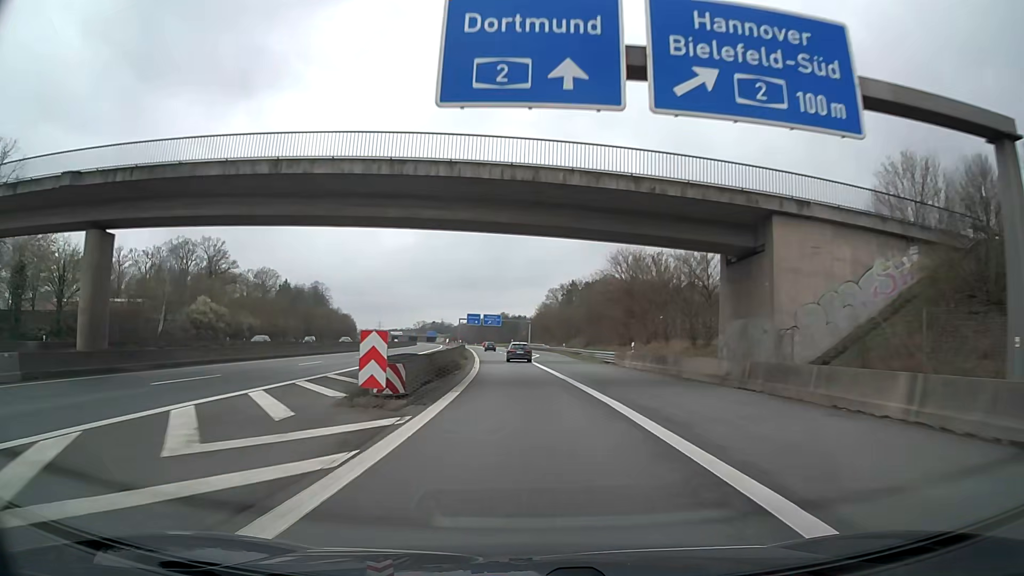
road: motorway_link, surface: asphalt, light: Day
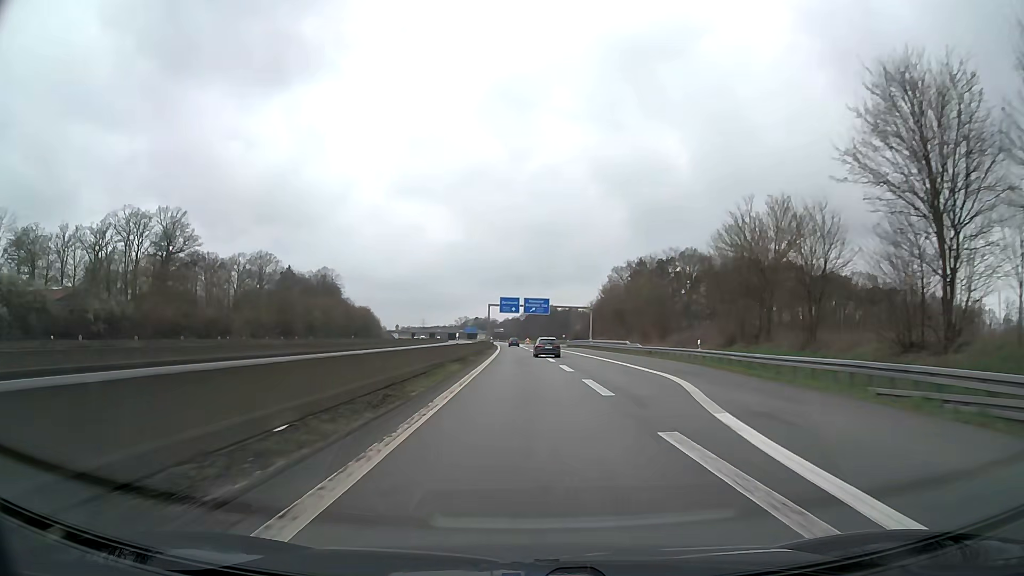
(-1.9, +53.1) m; -4°
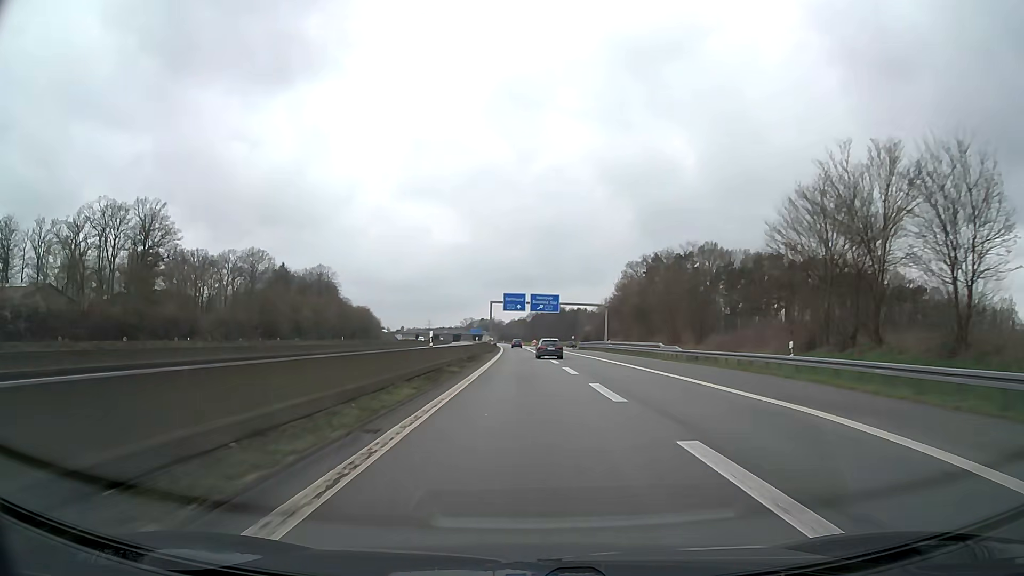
(-0.1, +13.4) m; -1°
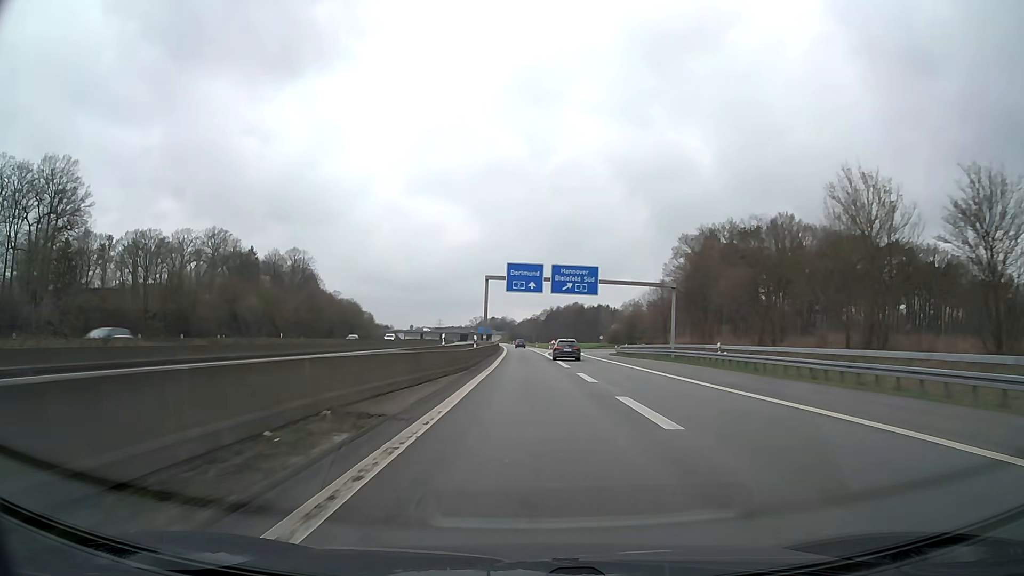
(-0.4, +40.6) m; -1°
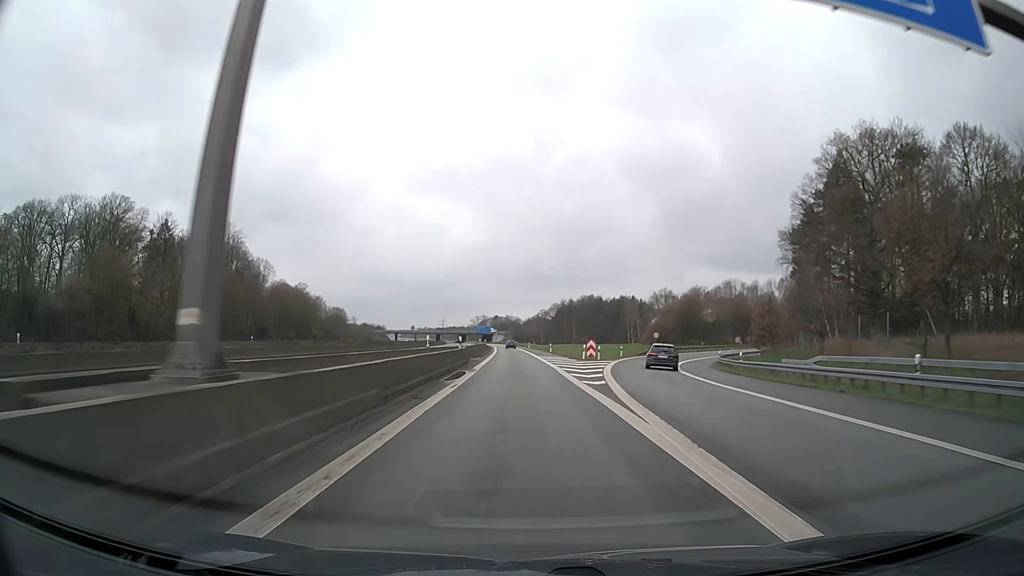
(0.0, +56.1) m; 0°
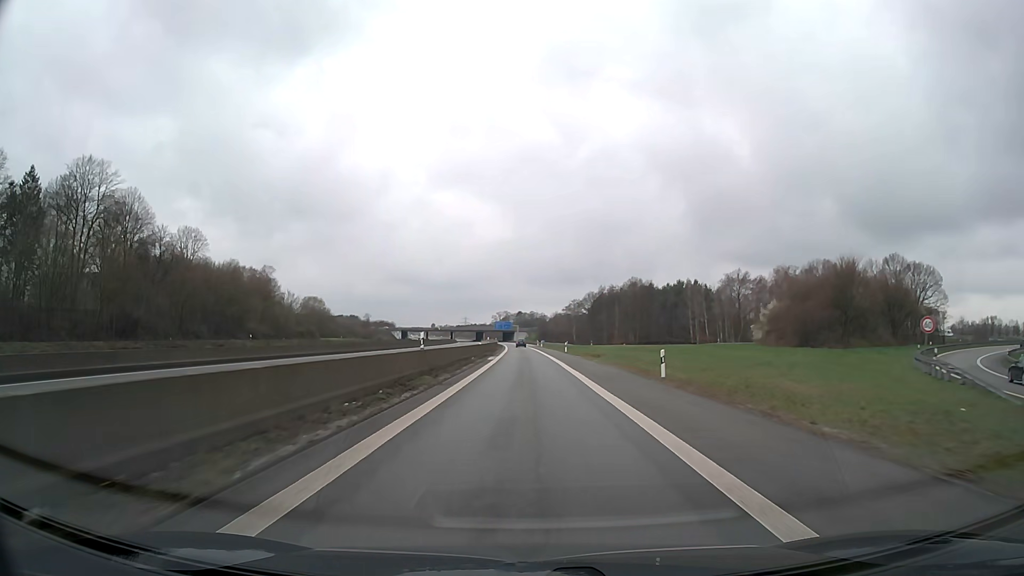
(-1.0, +58.0) m; -2°
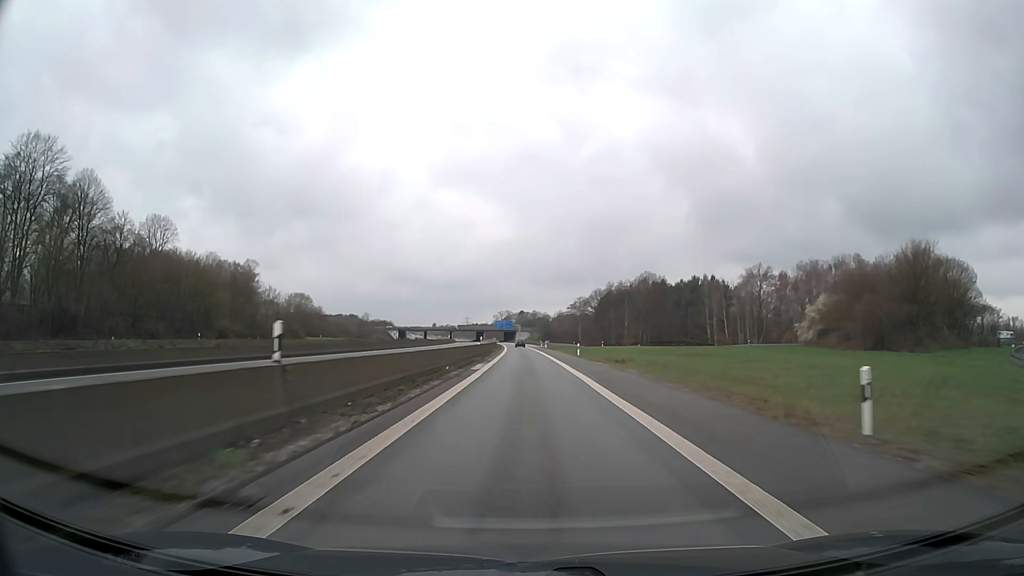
(0.0, +14.7) m; 0°
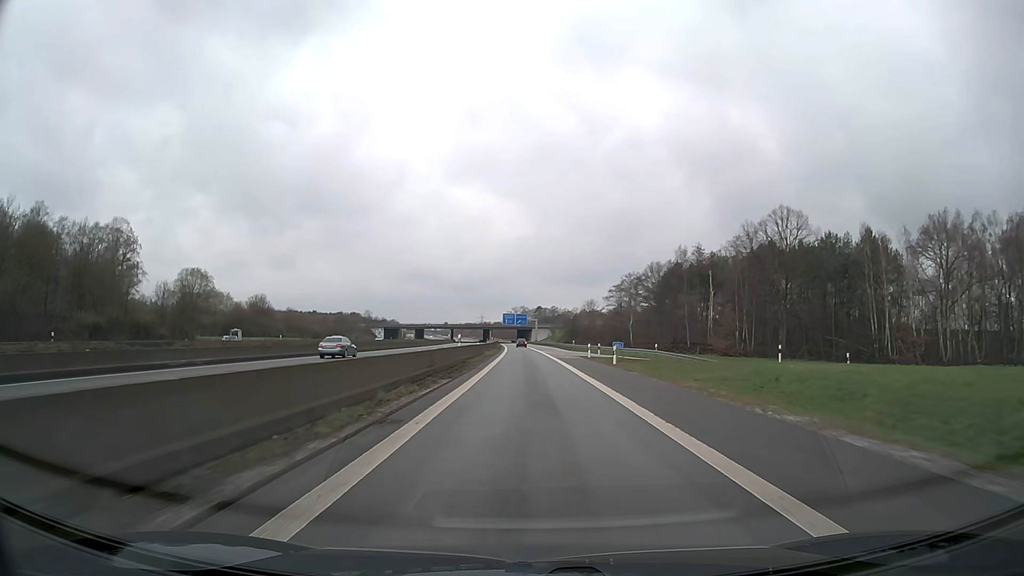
(-0.6, +73.5) m; -1°
(0, +10) (0, +20) (0, +30) (0, +40) (0, +50) (-1, +60) (-1, +70) (-1, +80) (-1, +90) (-2, +100) m
